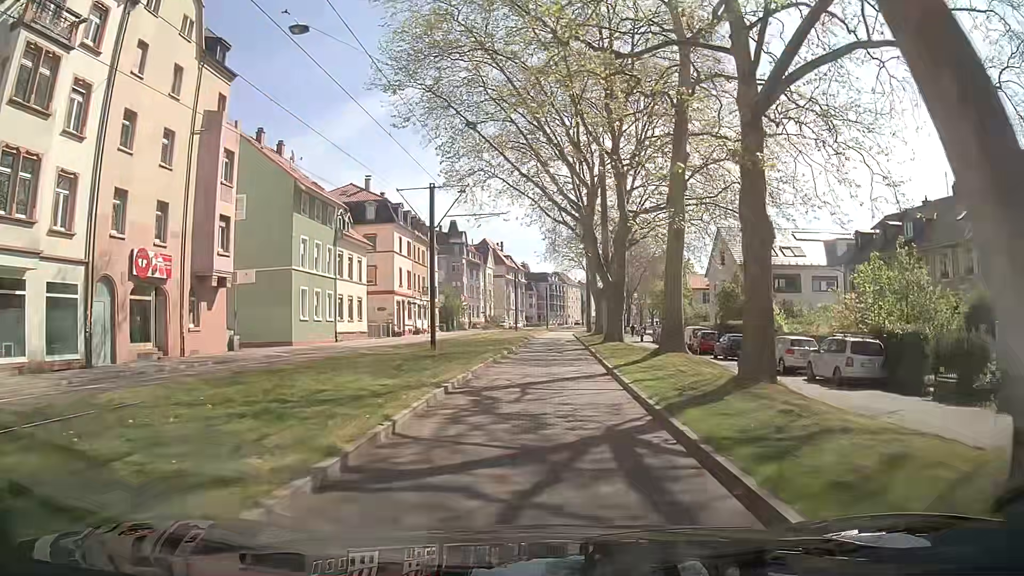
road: secondary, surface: asphalt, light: Day
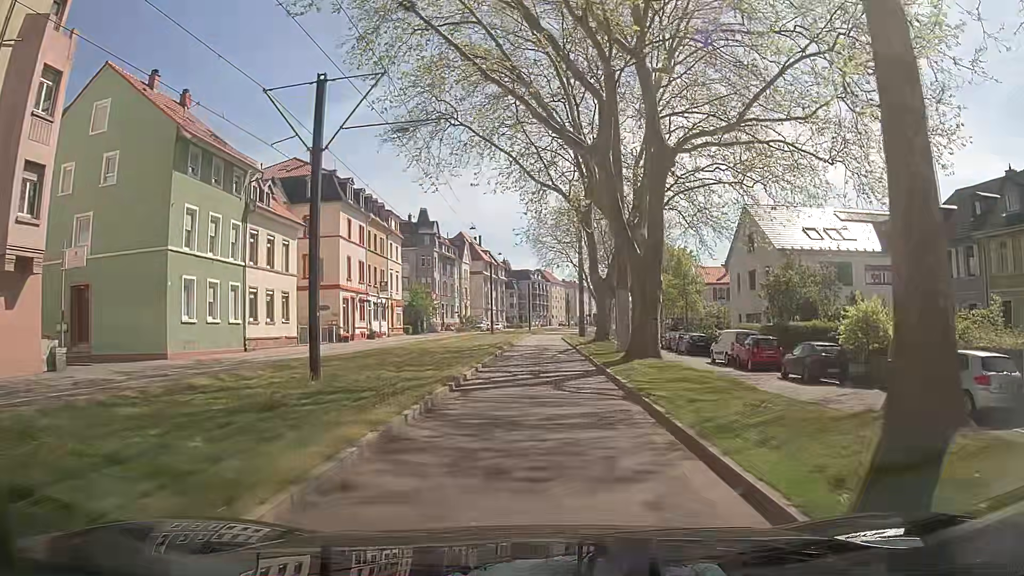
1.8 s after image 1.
(+0.4, +13.8) m; +2°
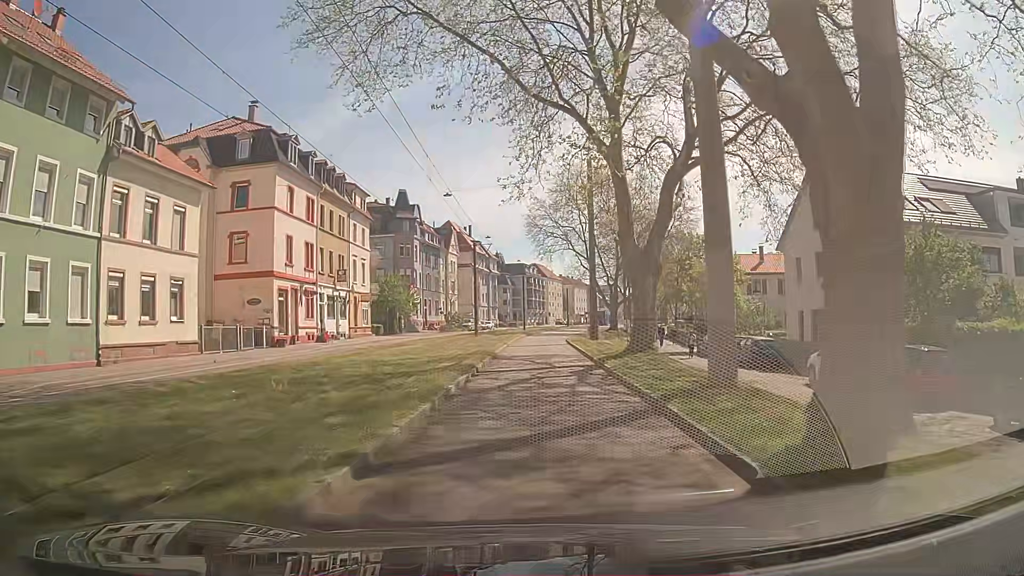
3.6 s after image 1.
(0.0, +13.9) m; 0°
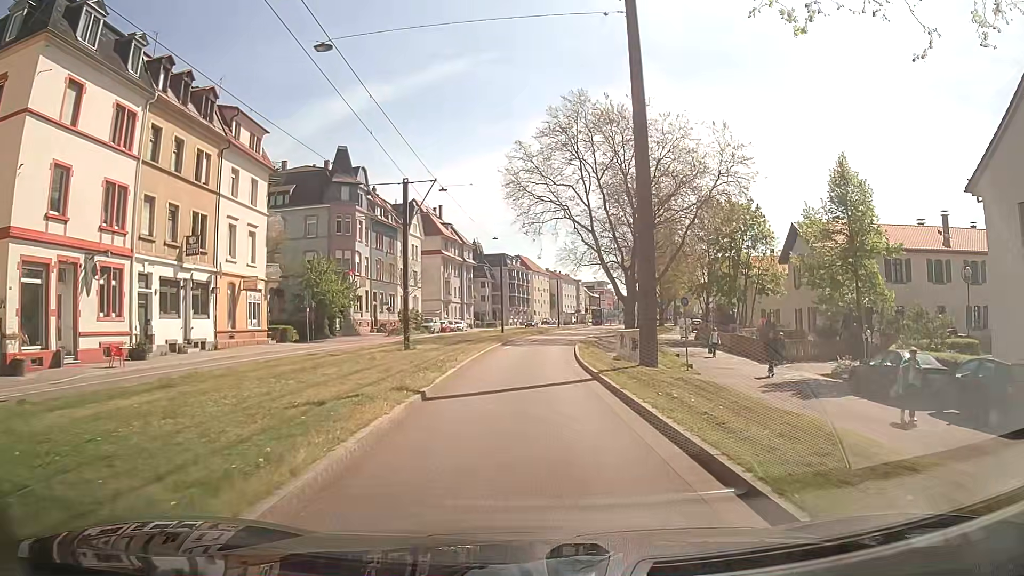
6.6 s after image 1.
(+0.3, +23.3) m; +1°
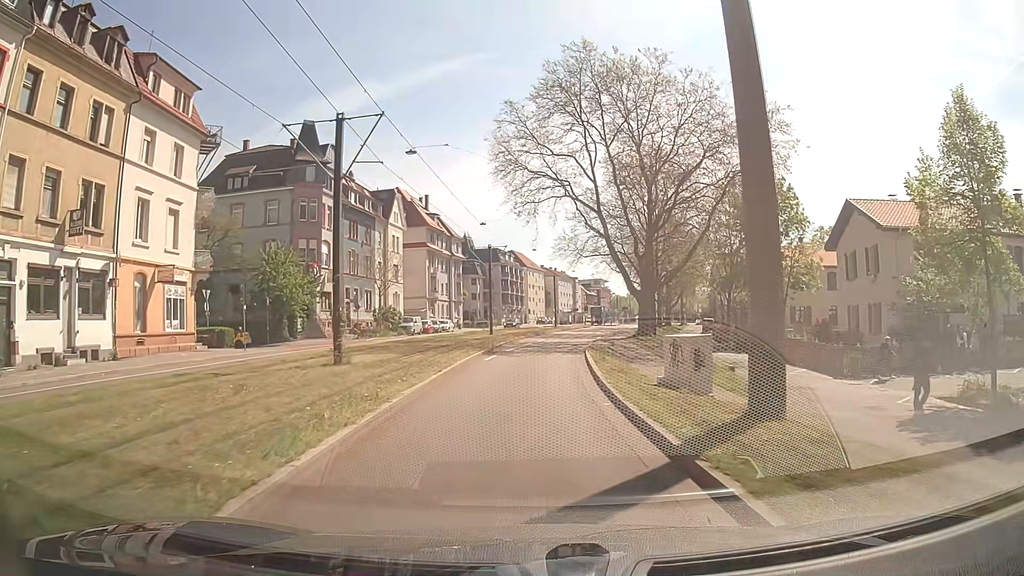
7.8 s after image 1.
(+0.1, +9.4) m; +1°
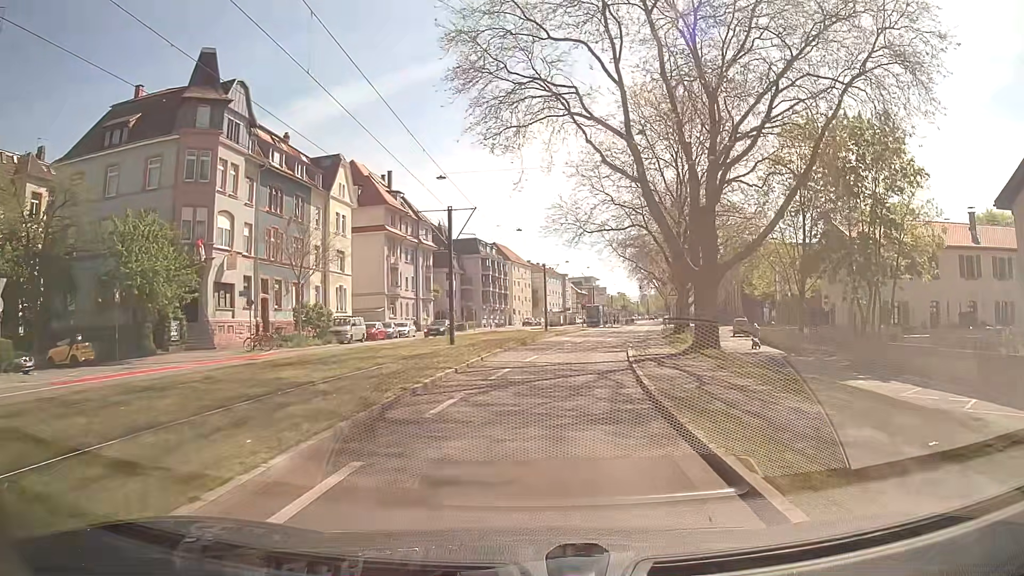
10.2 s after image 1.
(+0.2, +18.7) m; +2°
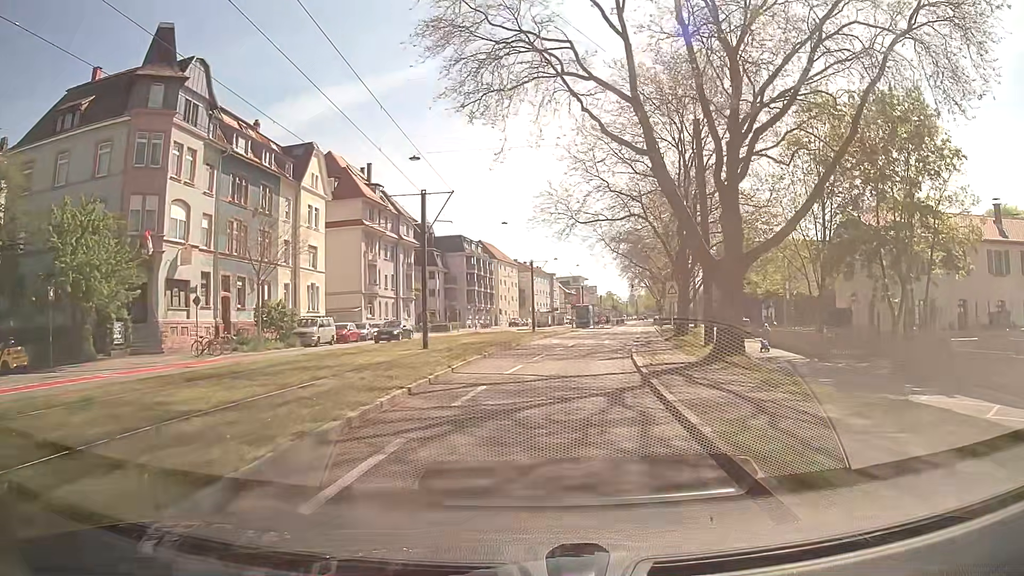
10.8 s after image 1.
(0.0, +4.7) m; 0°
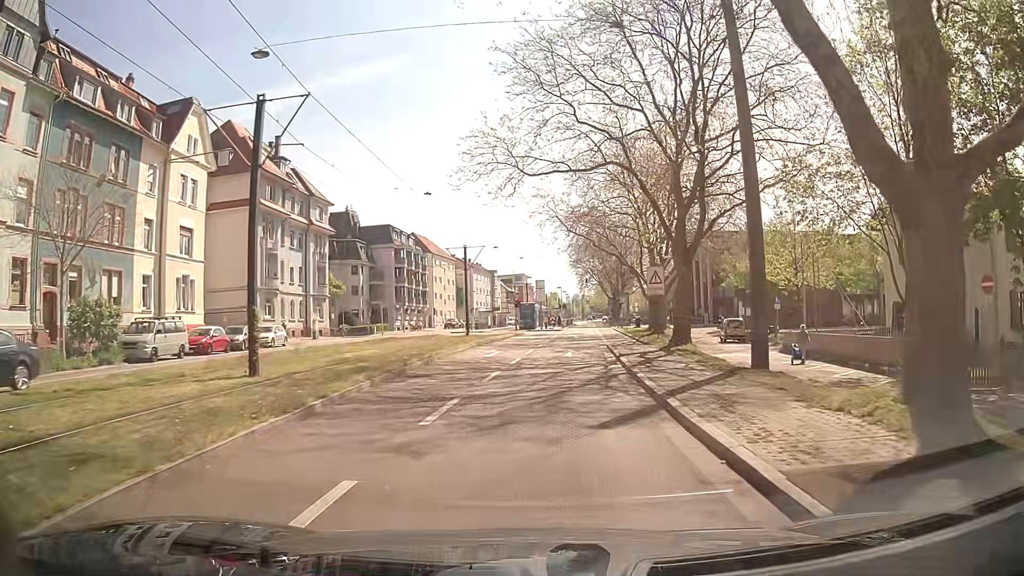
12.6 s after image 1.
(+0.8, +13.9) m; +4°
(+1, +10) (+2, +20) (+3, +30) (+4, +40) (+5, +50) (+6, +60) (+7, +70) (+9, +80) (+10, +89) (+11, +99) m
